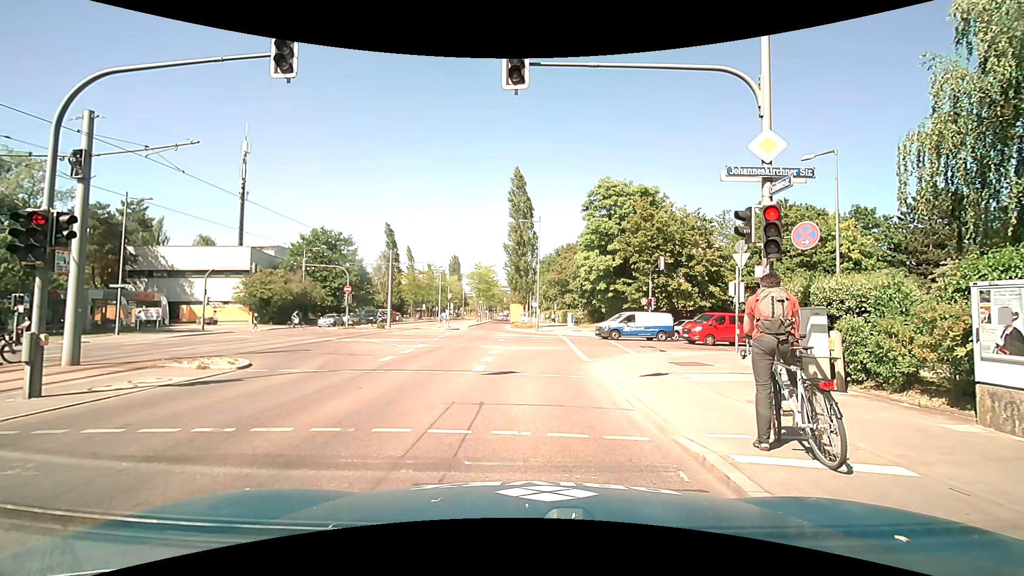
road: secondary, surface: asphalt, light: Day
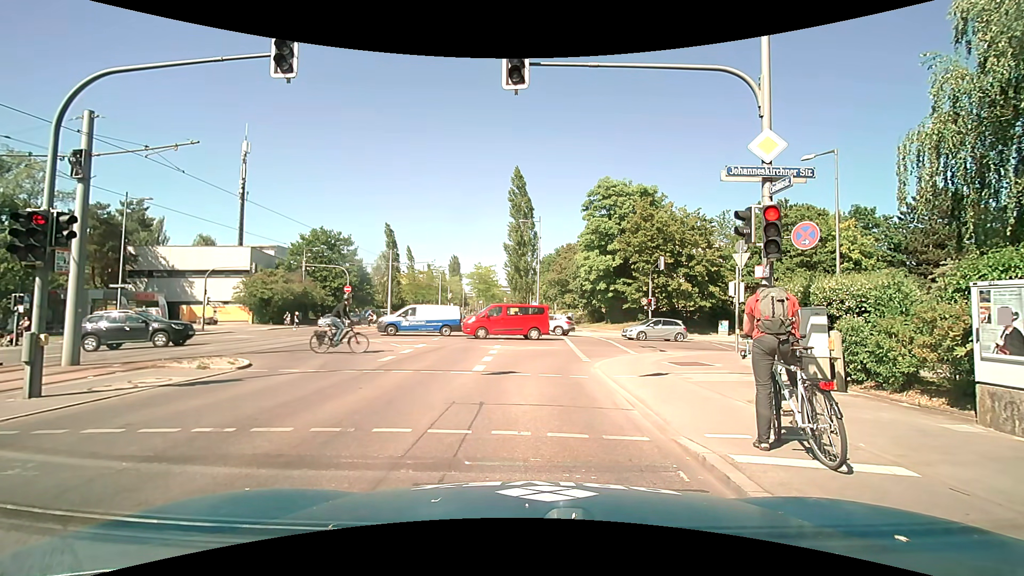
(0.0, 0.0) m; 0°
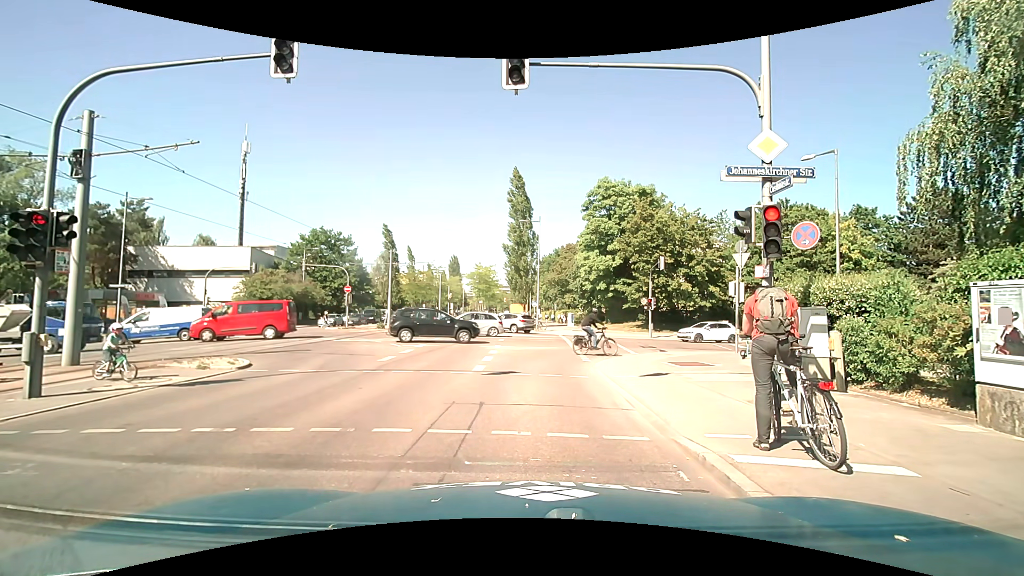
(0.0, 0.0) m; 0°
